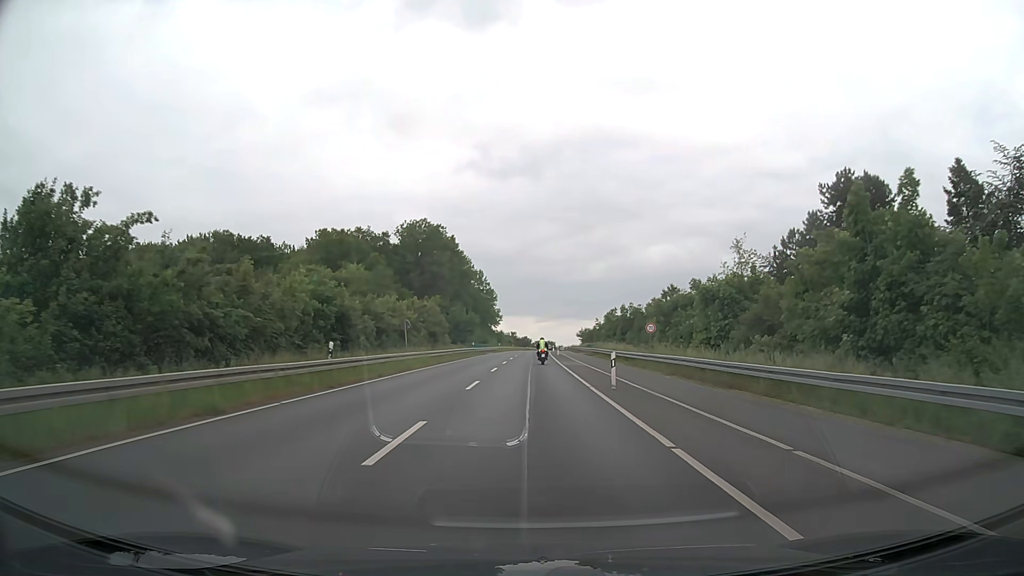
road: secondary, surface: asphalt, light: Day
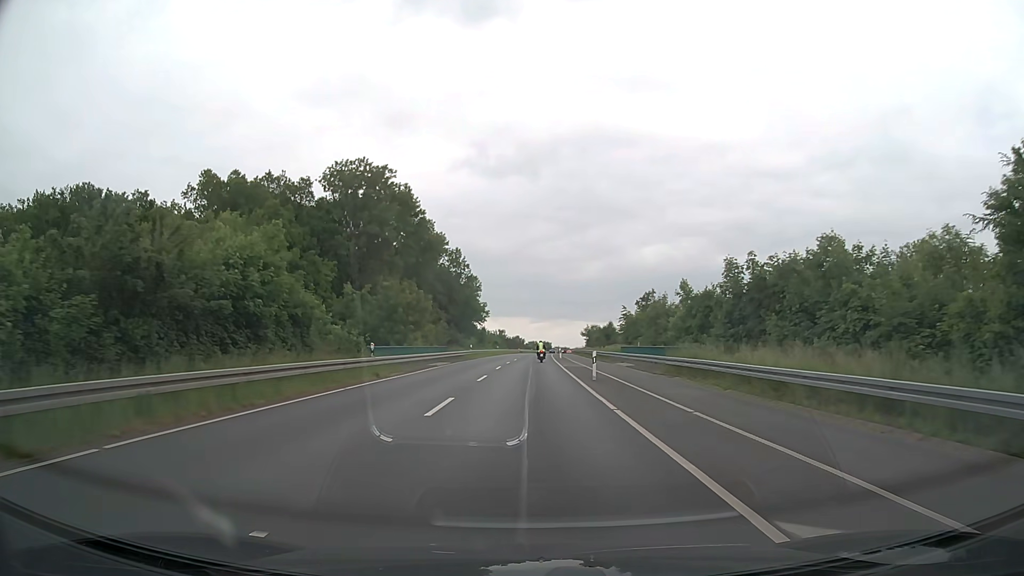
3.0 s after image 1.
(+0.2, +43.1) m; +1°
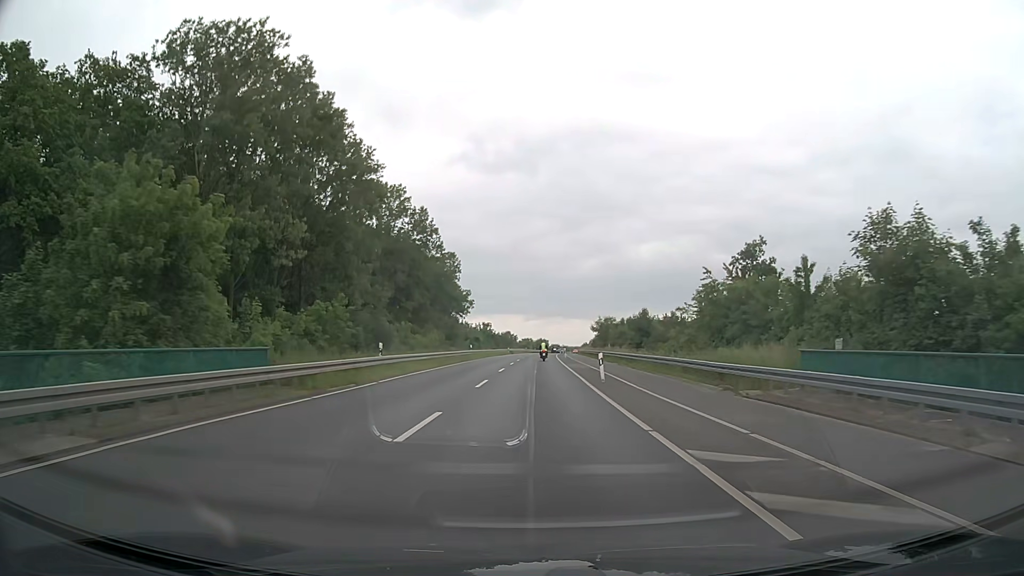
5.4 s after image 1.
(+0.1, +39.5) m; +1°
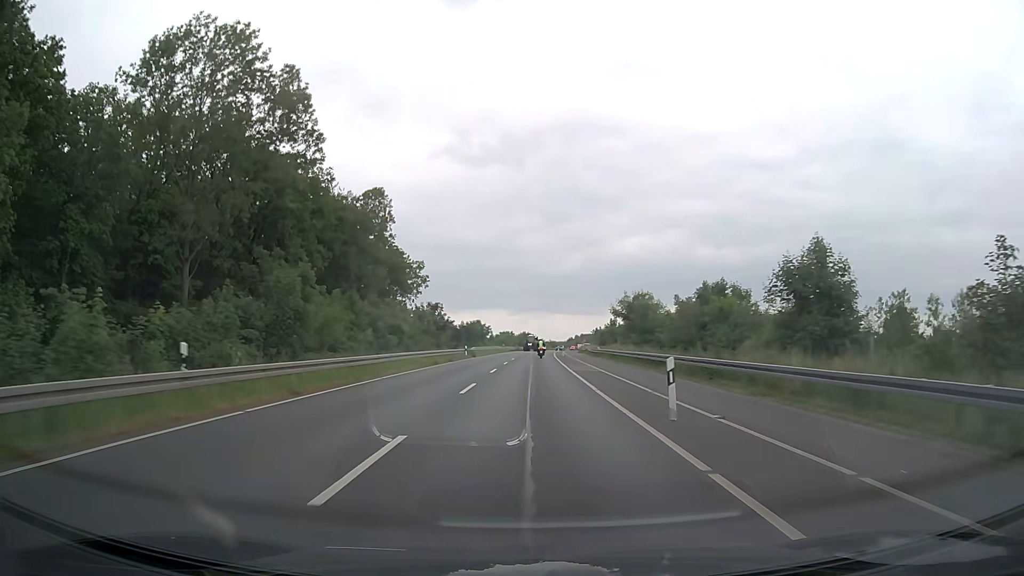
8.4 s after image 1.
(+0.5, +51.8) m; +1°
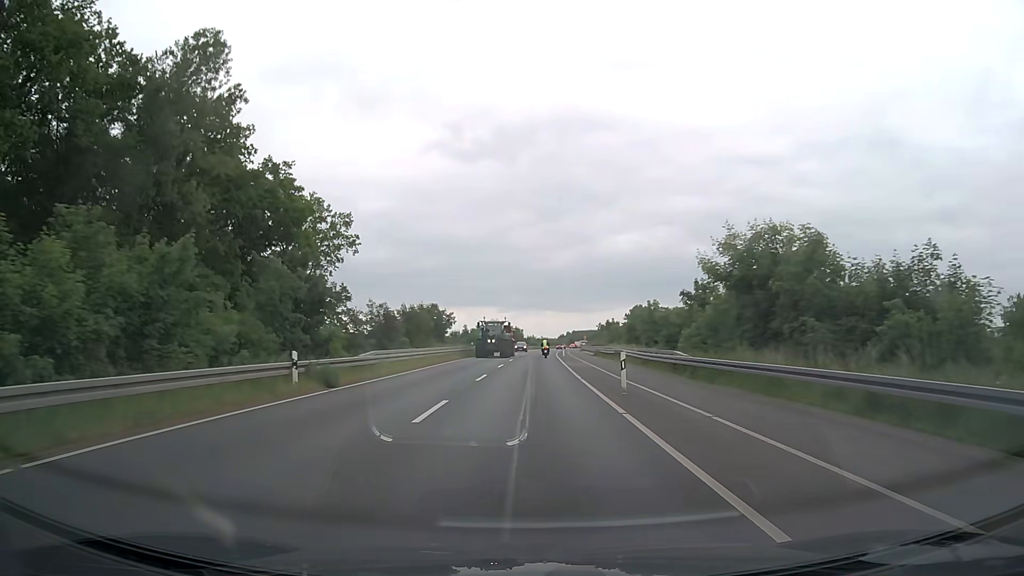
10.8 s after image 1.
(+0.3, +42.4) m; +1°
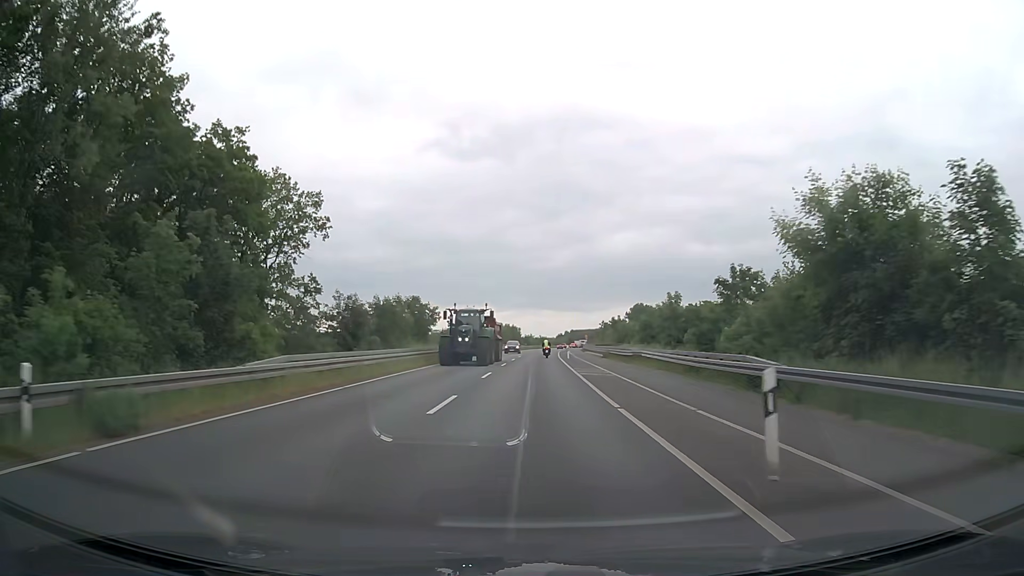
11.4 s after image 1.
(0.0, +10.7) m; 0°
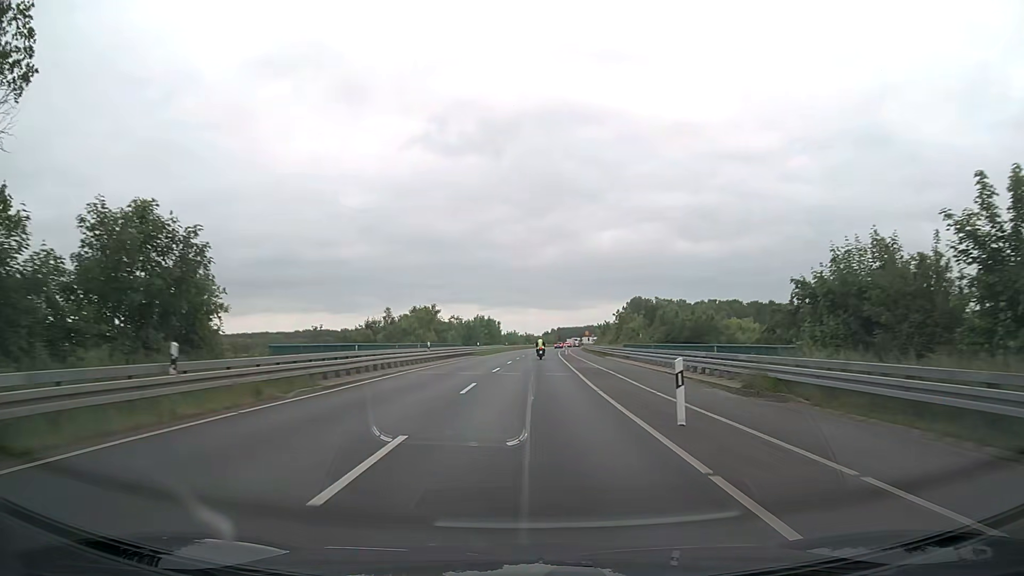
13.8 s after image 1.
(+0.3, +42.9) m; +1°
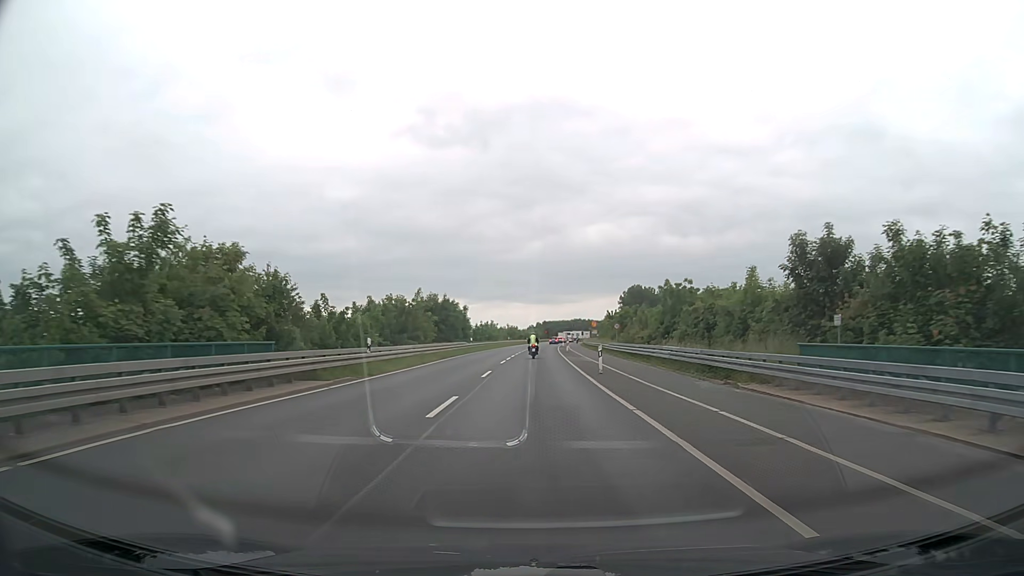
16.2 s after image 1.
(+0.4, +41.9) m; +1°
(0, +10) (0, +20) (0, +30) (0, +40) (+1, +50) (+1, +60) (+1, +70) (+2, +80) (+2, +90) (+3, +100) m
